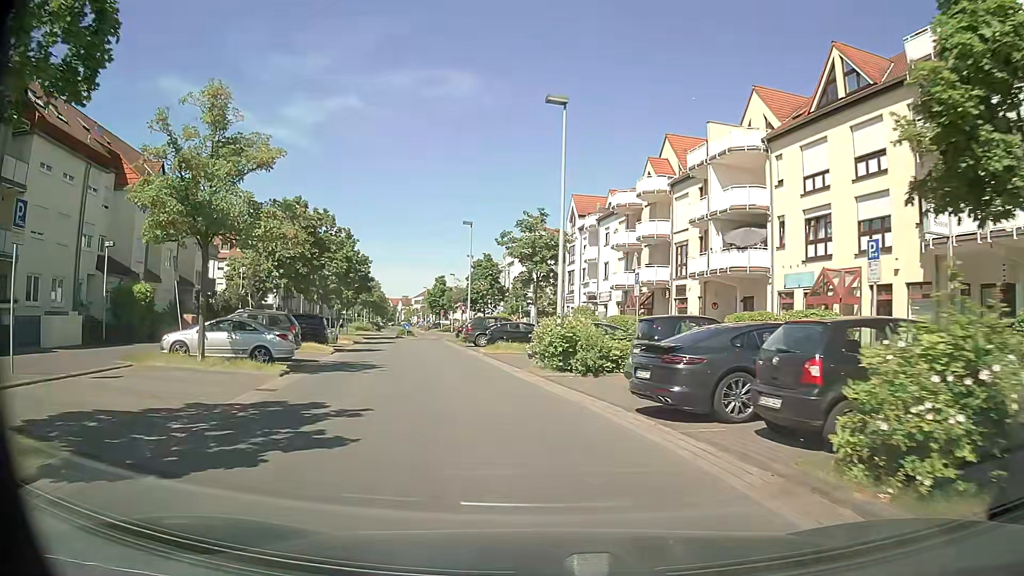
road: residential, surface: asphalt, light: Day
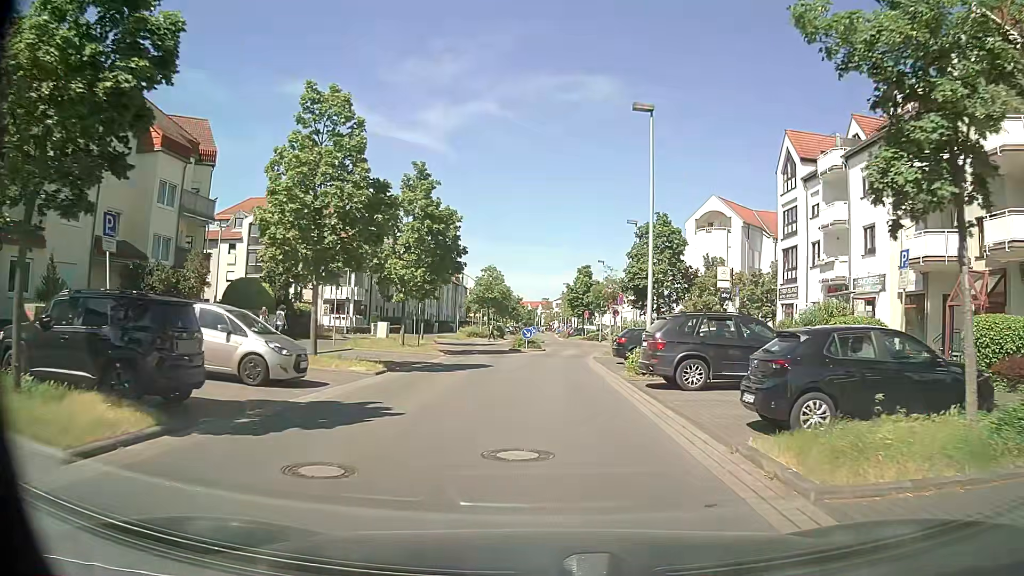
(-3.3, +24.1) m; -12°
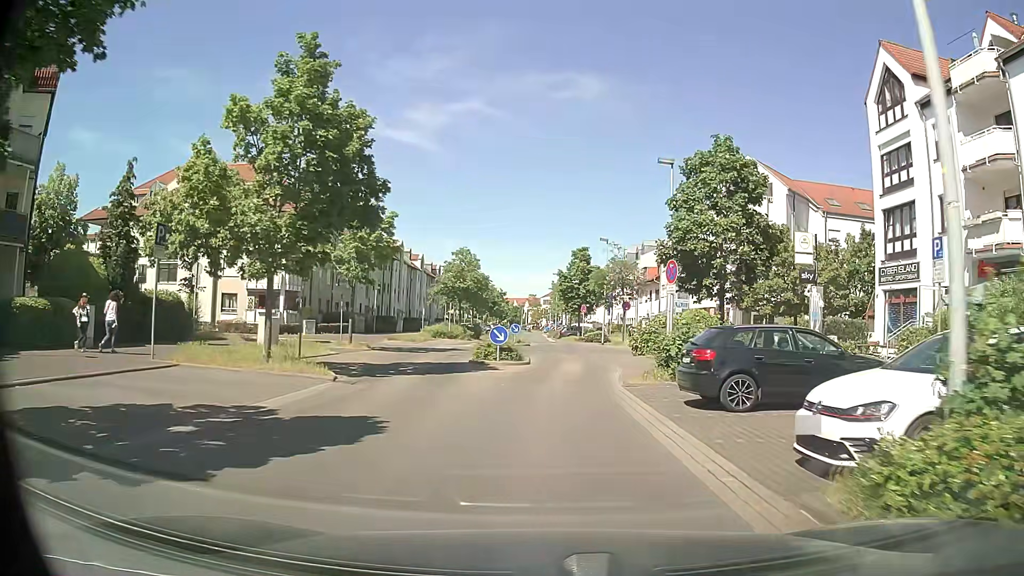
(+0.1, +14.9) m; +1°
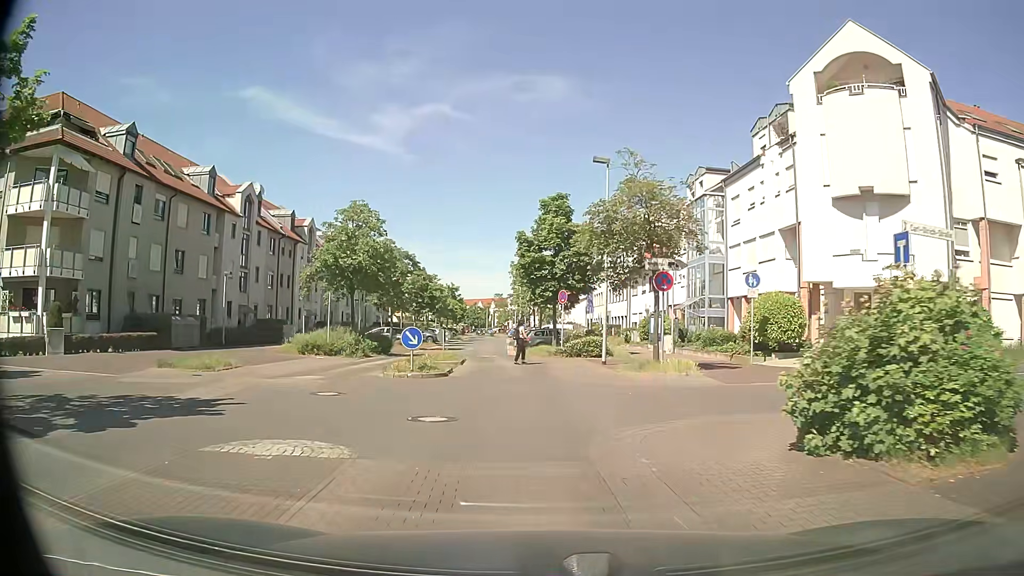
(+0.9, +24.0) m; +2°
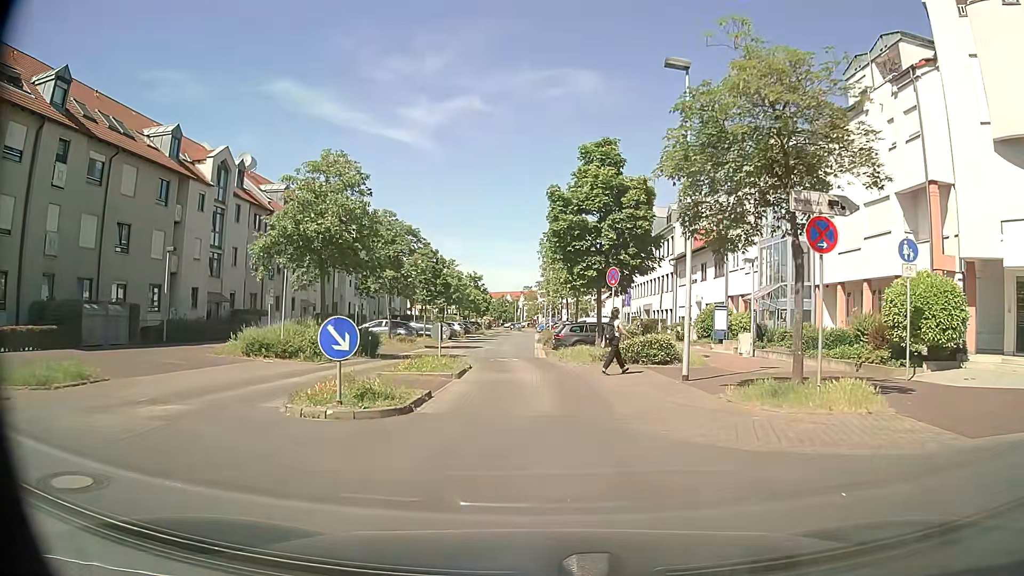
(-0.2, +9.3) m; -2°
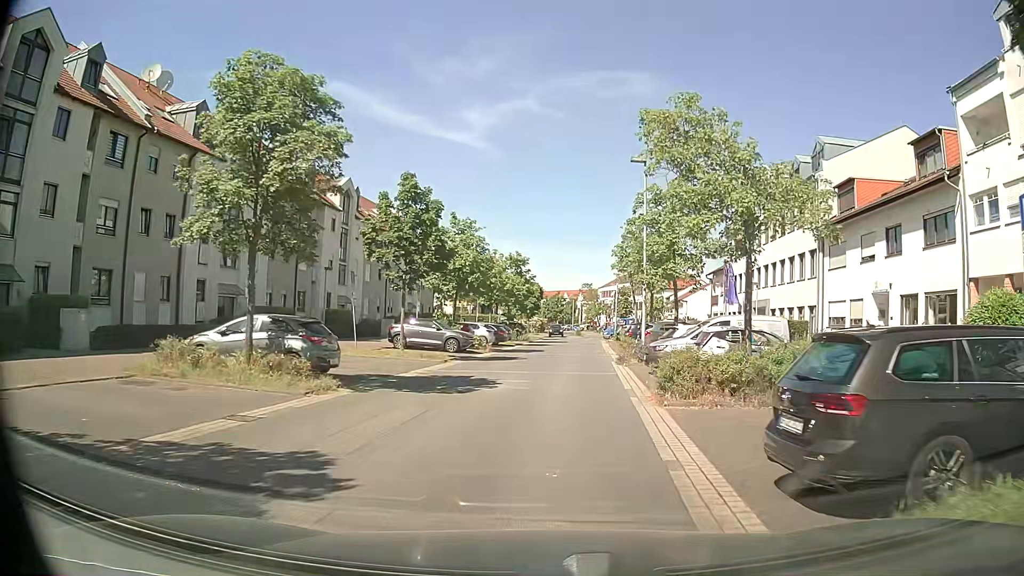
(-0.6, +23.6) m; -5°
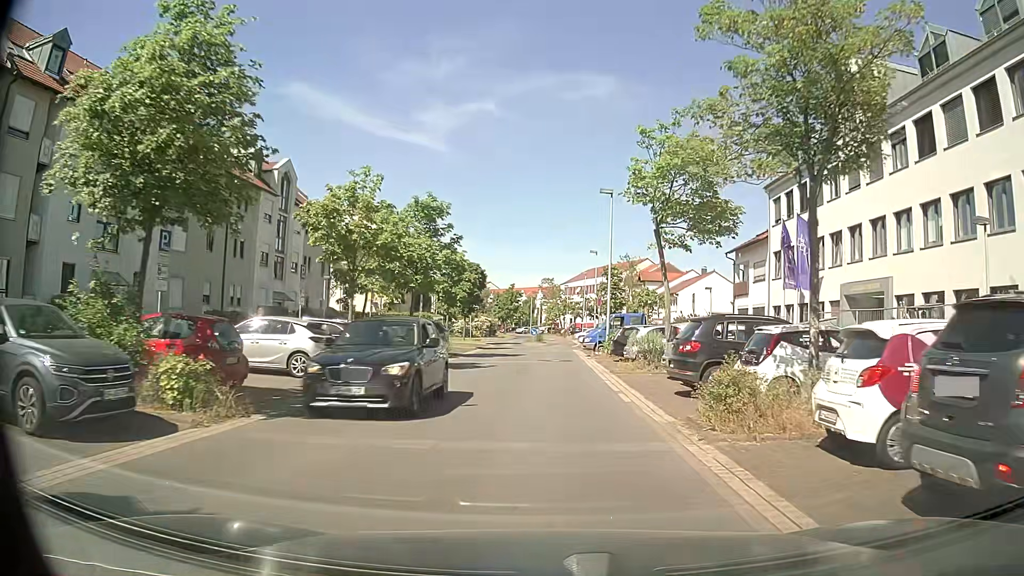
(+1.7, +25.7) m; +4°
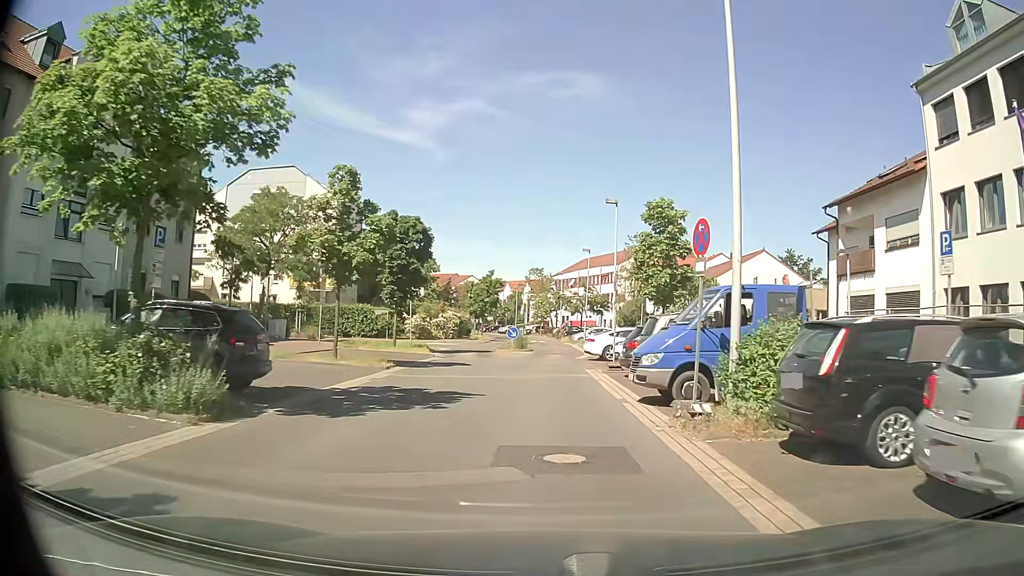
(+0.3, +21.8) m; +2°
